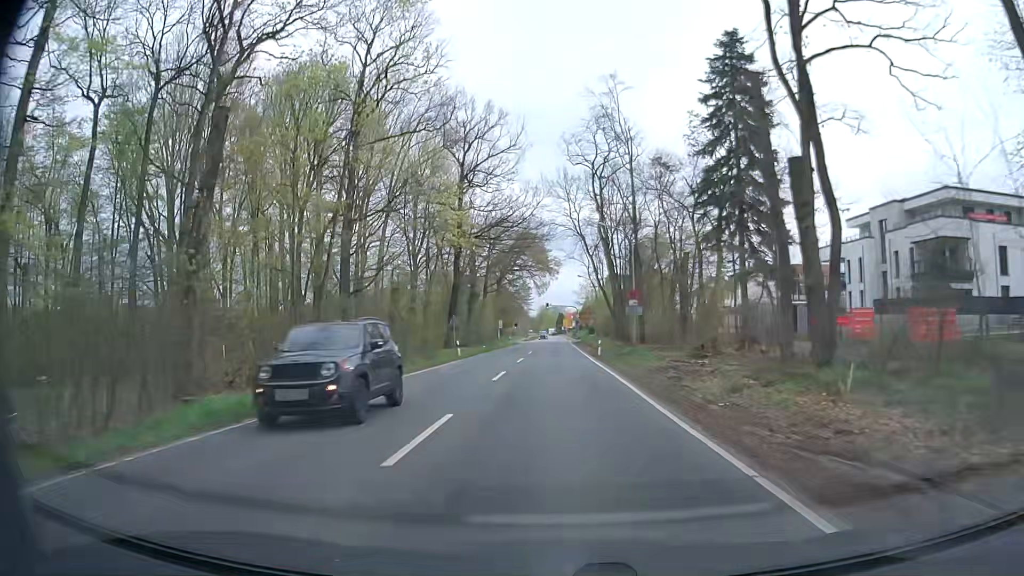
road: secondary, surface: asphalt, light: Day
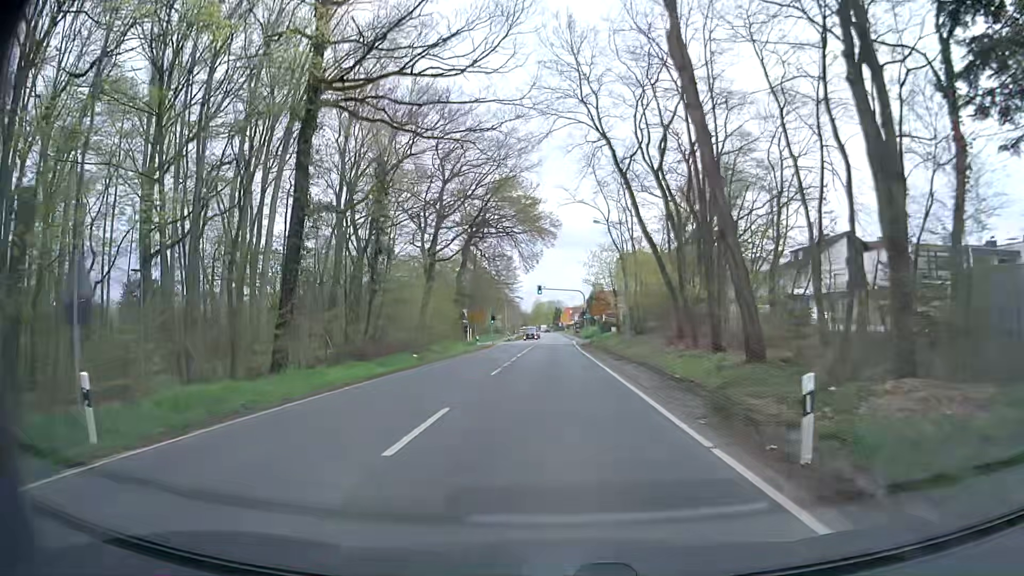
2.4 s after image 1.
(-0.1, +36.3) m; 0°
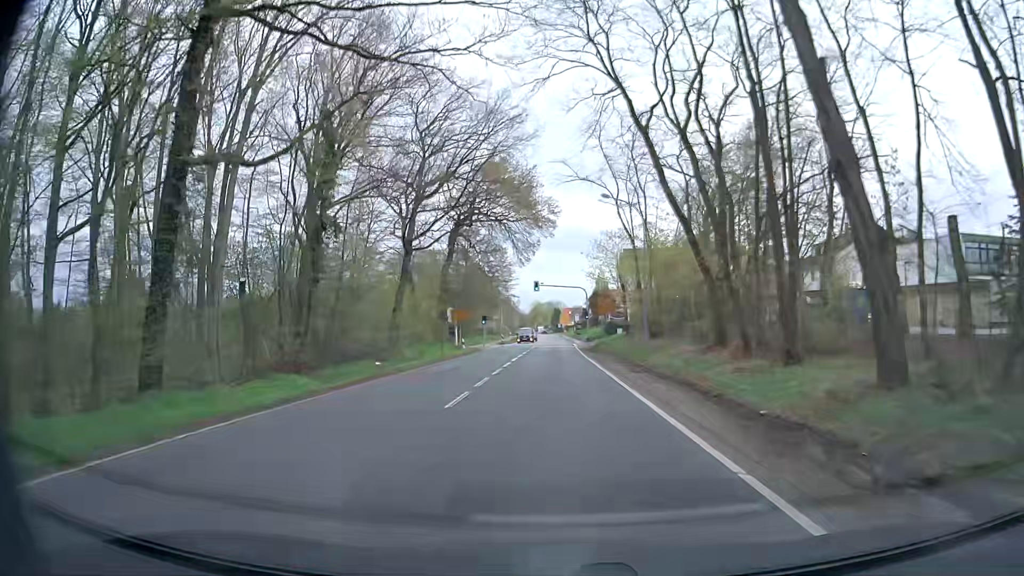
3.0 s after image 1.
(+0.1, +8.3) m; +1°
(0, +10) (0, +20) (0, +30) (0, +40) (0, +50) (0, +60) (0, +70) (0, +80) (0, +90) (0, +100) m
